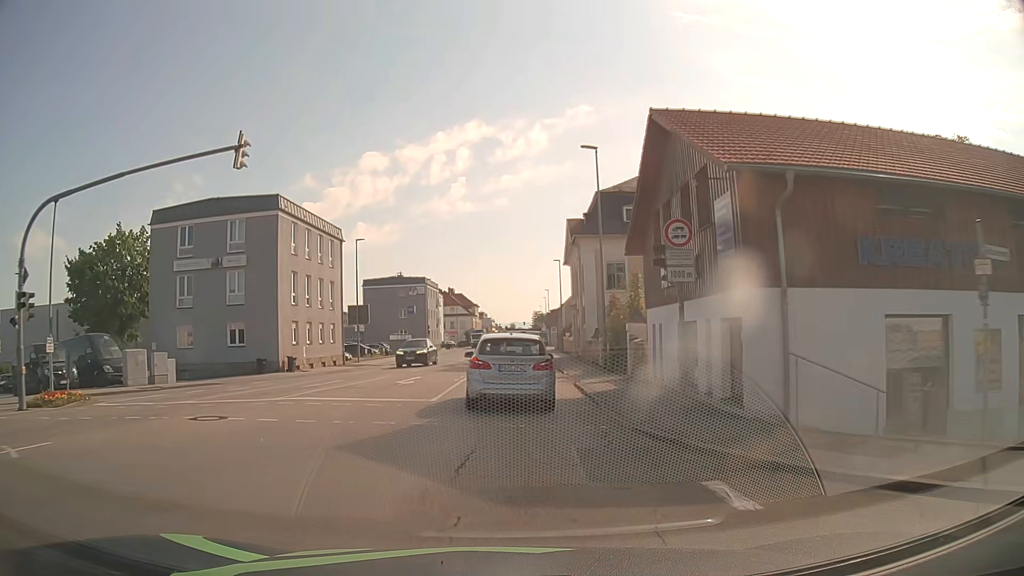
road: tertiary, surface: asphalt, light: Day
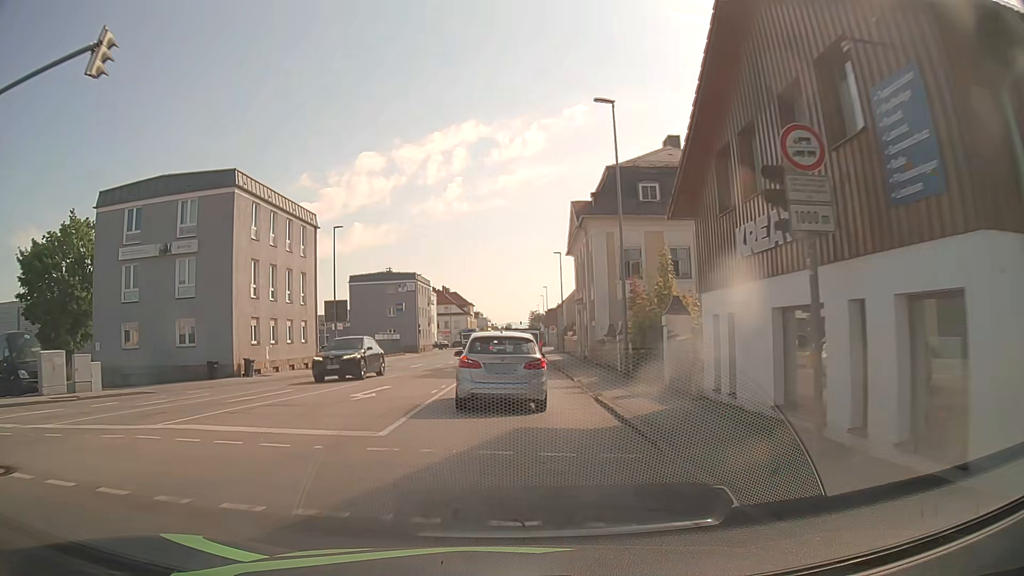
(0.0, +6.3) m; 0°
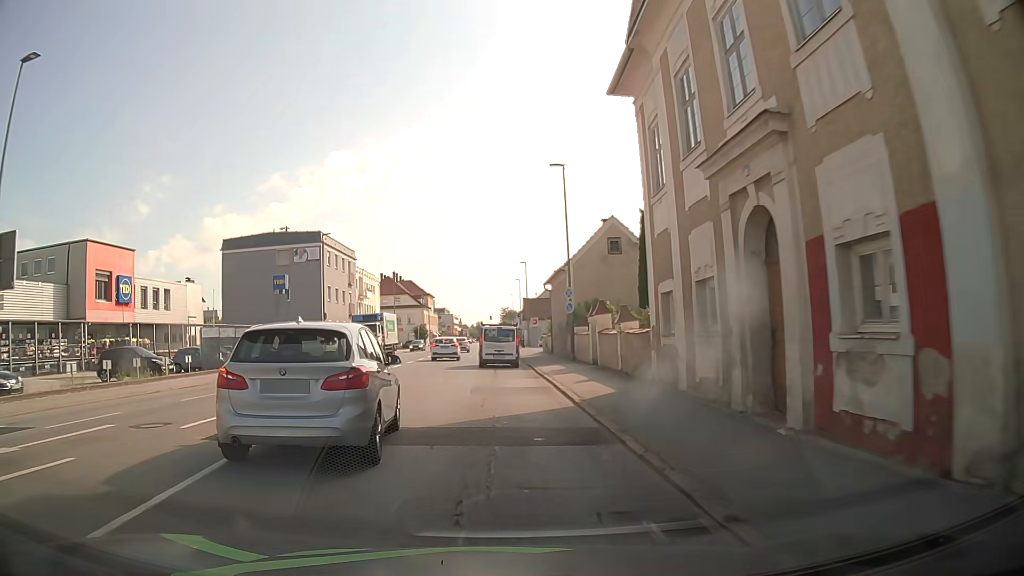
(+0.9, +34.1) m; +3°
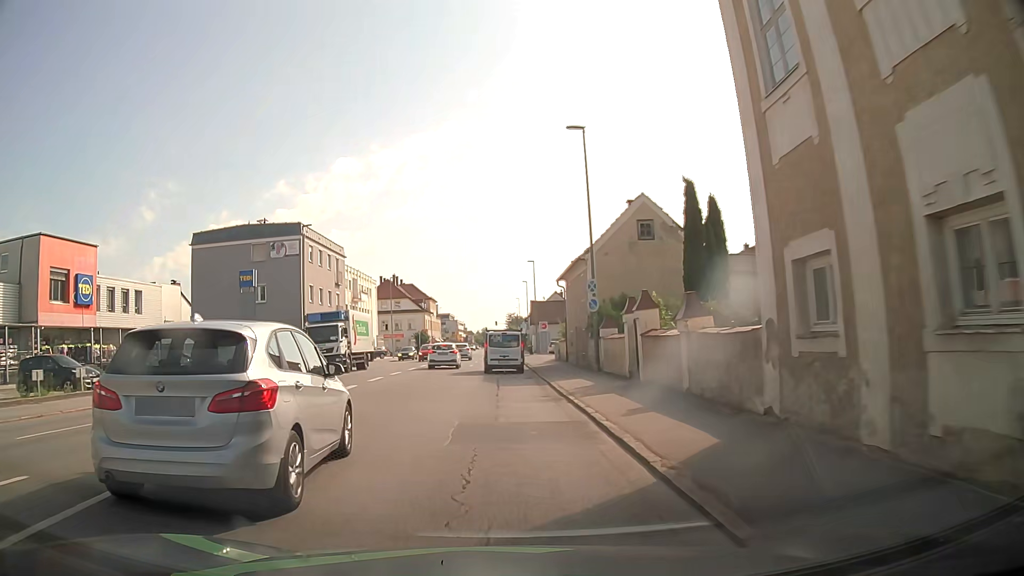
(0.0, +7.3) m; -1°
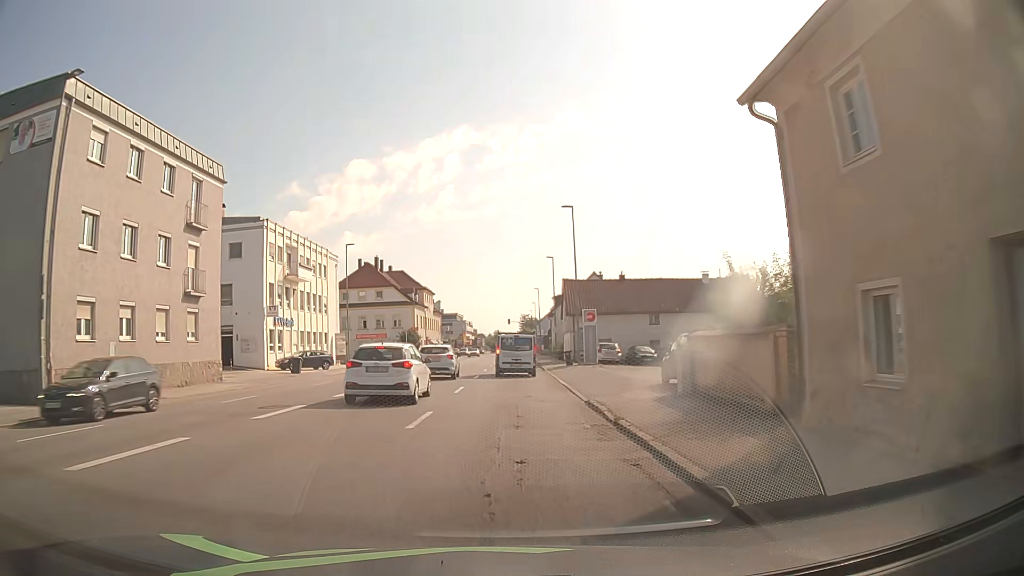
(-0.4, +31.1) m; -1°
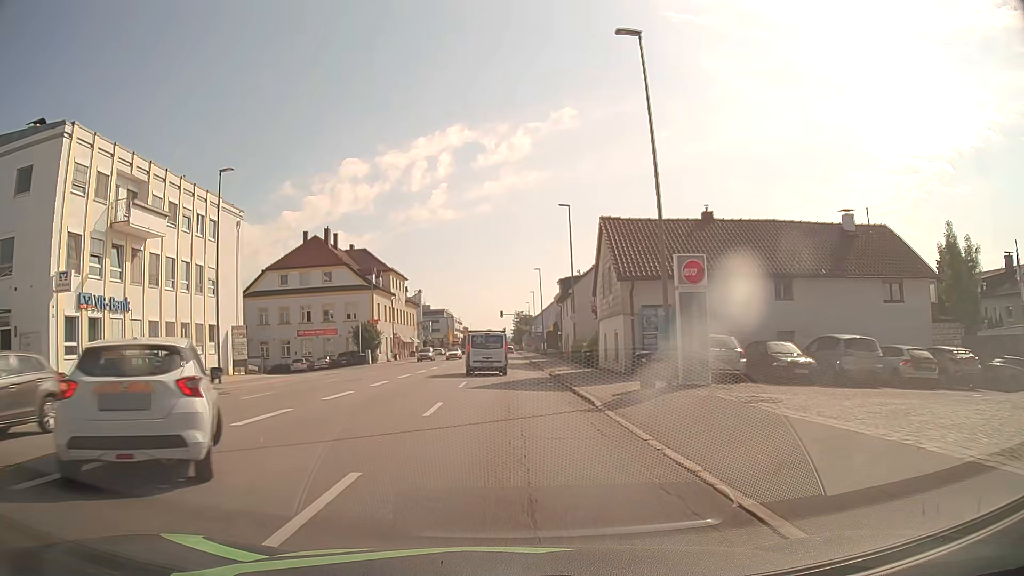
(+0.1, +25.3) m; 0°
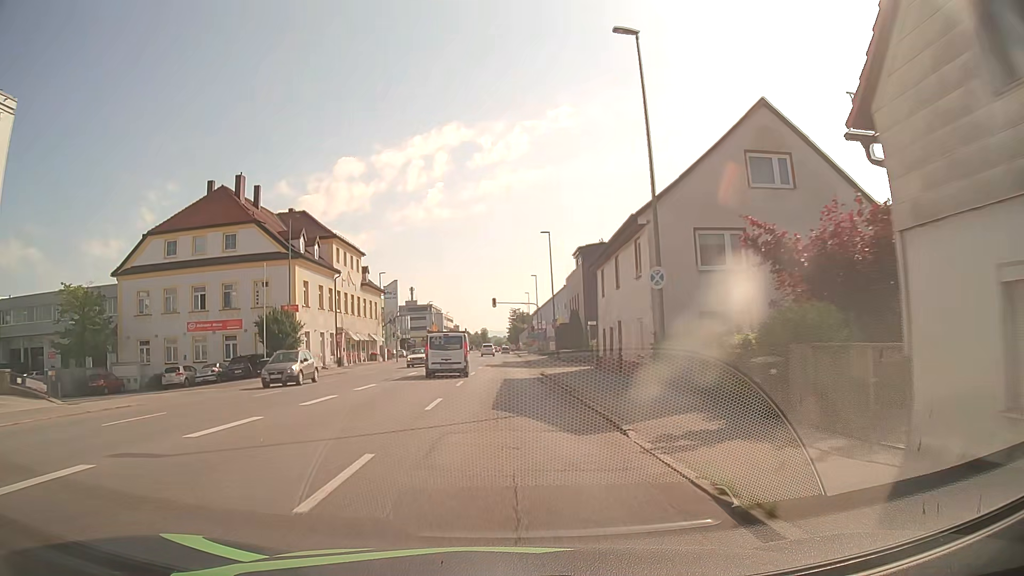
(+0.1, +25.8) m; 0°
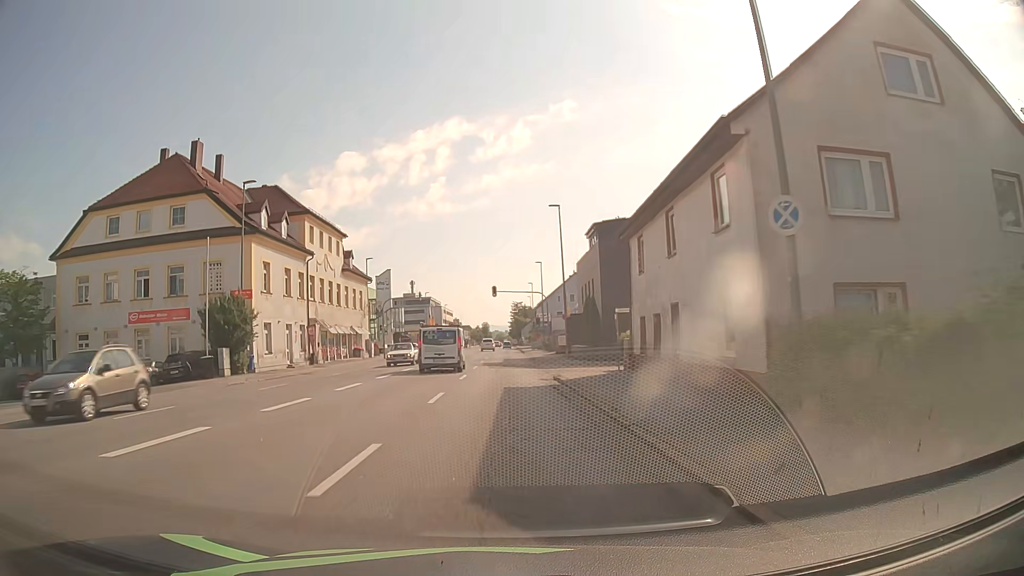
(0.0, +8.7) m; 0°
(0, +10) (0, +20) (0, +30) (0, +40) (-1, +50) (-1, +60) (-2, +70) (-2, +80) (-3, +90) (-3, +100) m
